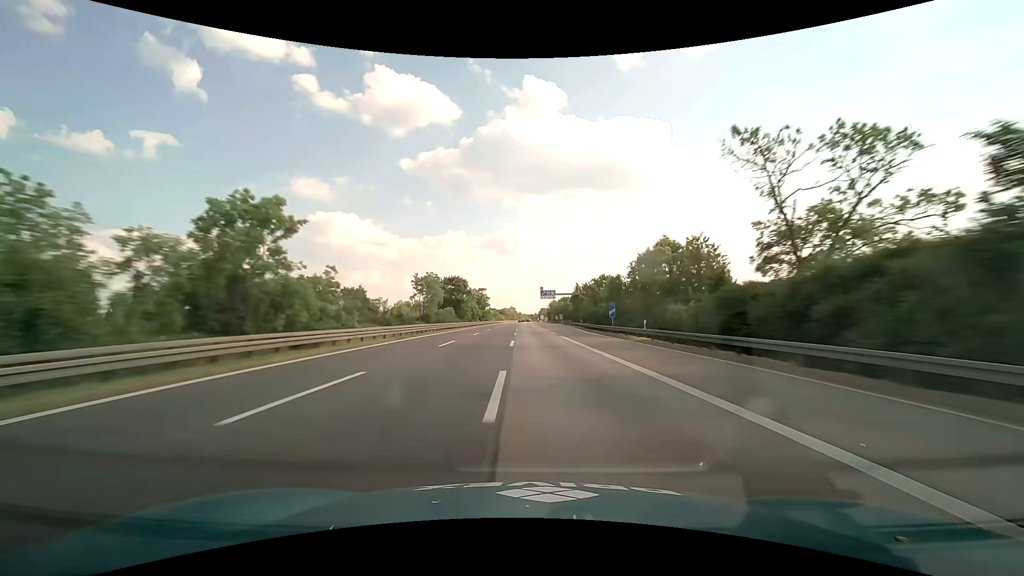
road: motorway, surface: asphalt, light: Day
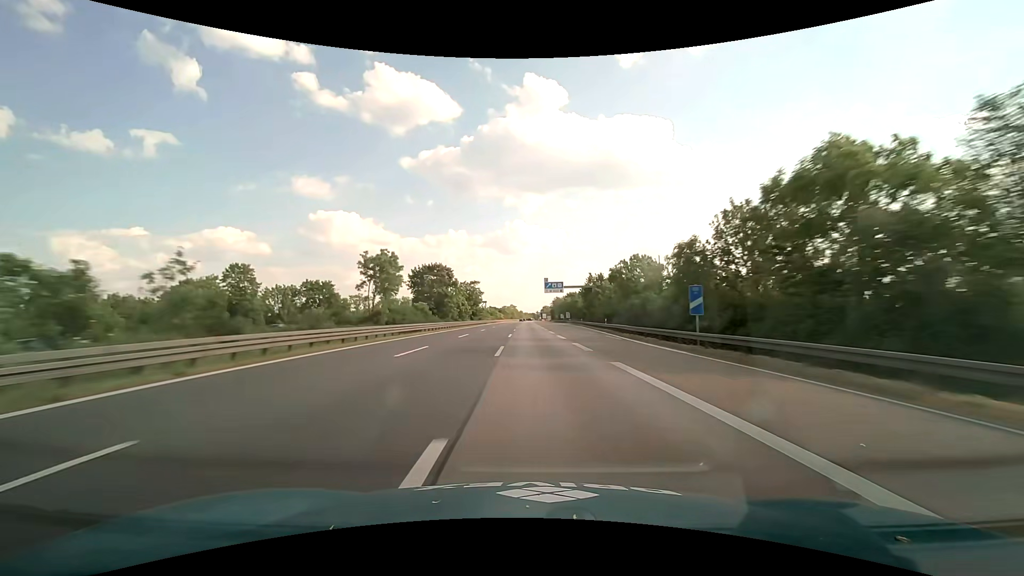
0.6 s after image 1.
(0.0, +25.0) m; 0°
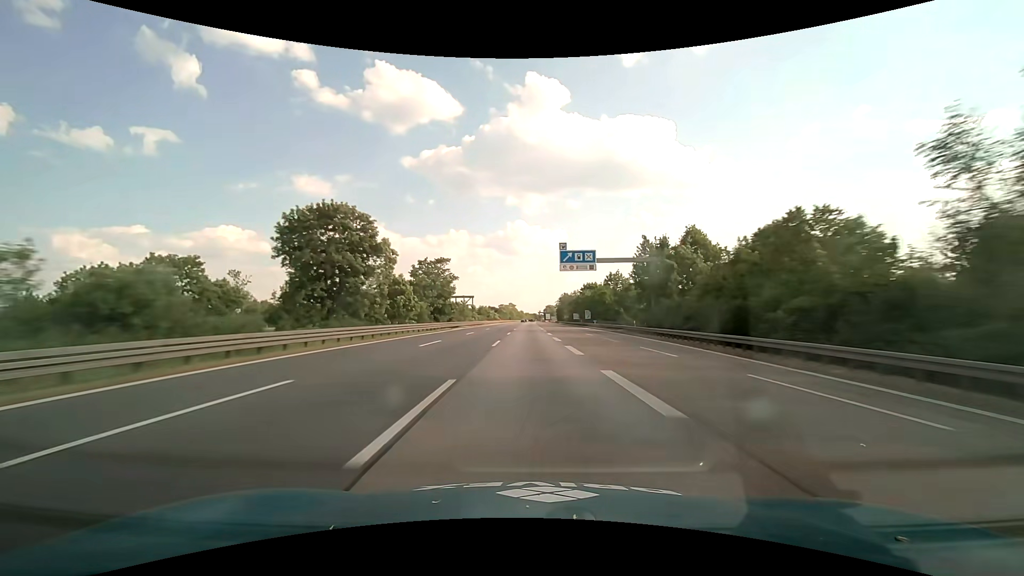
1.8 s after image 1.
(-0.1, +49.0) m; 0°
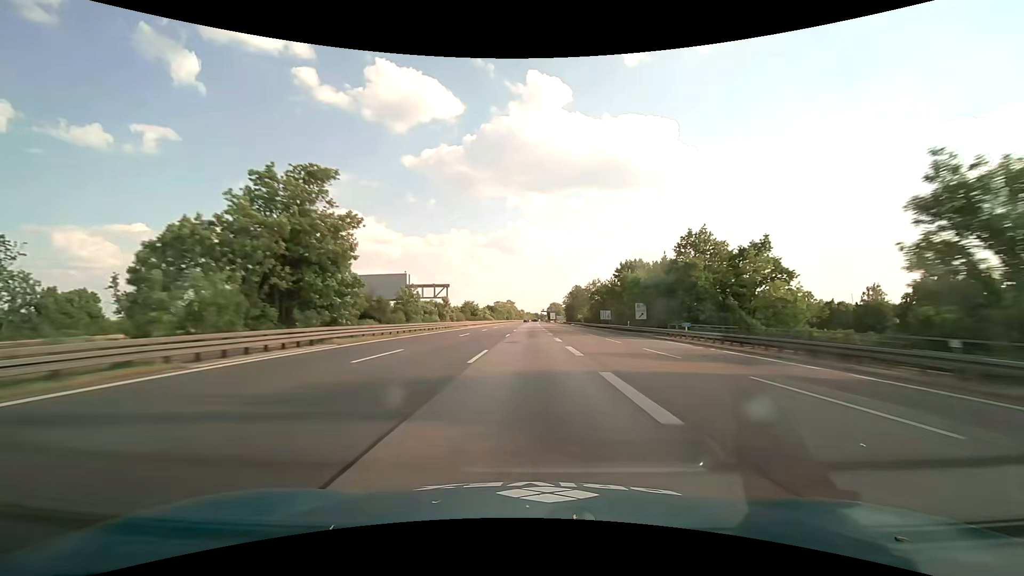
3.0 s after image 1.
(0.0, +47.9) m; 0°
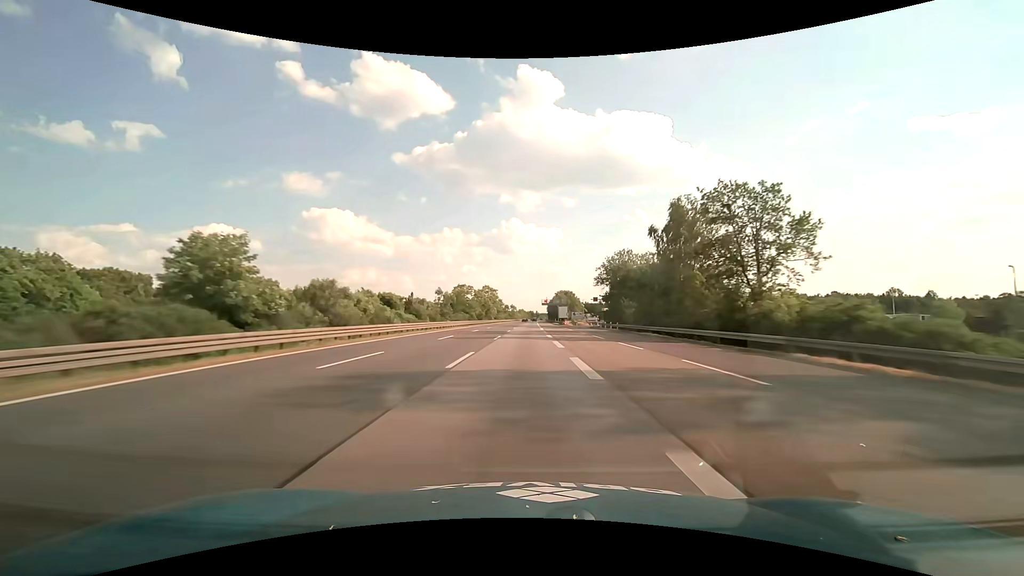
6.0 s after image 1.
(+0.7, +114.5) m; +1°
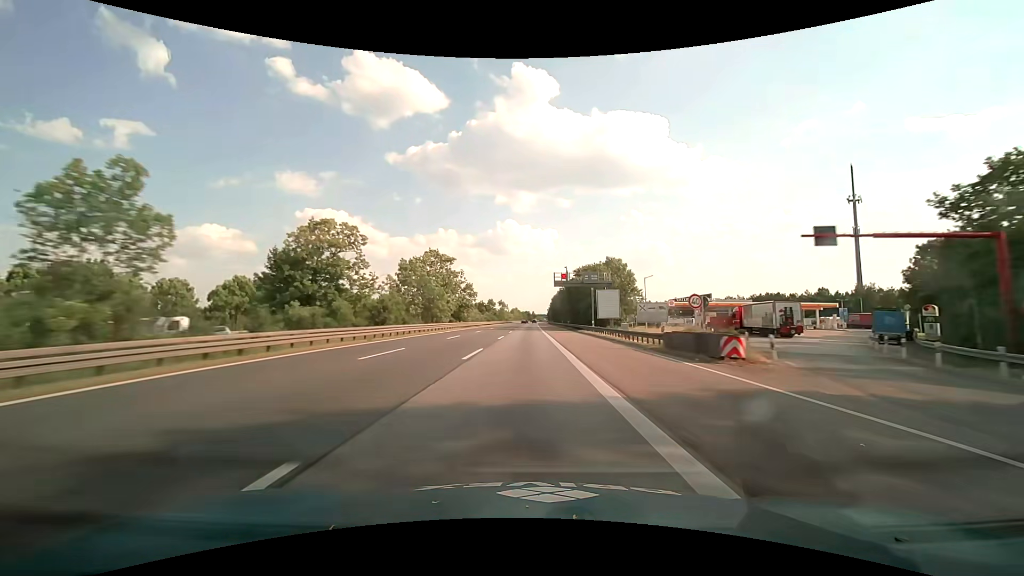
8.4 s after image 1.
(+0.3, +86.5) m; +1°
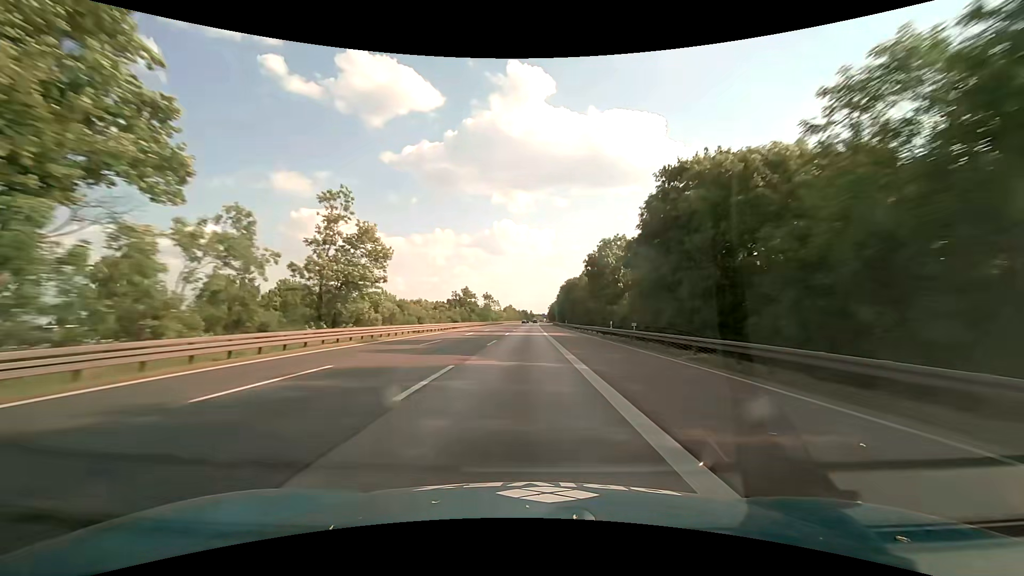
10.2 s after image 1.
(+0.2, +62.4) m; 0°
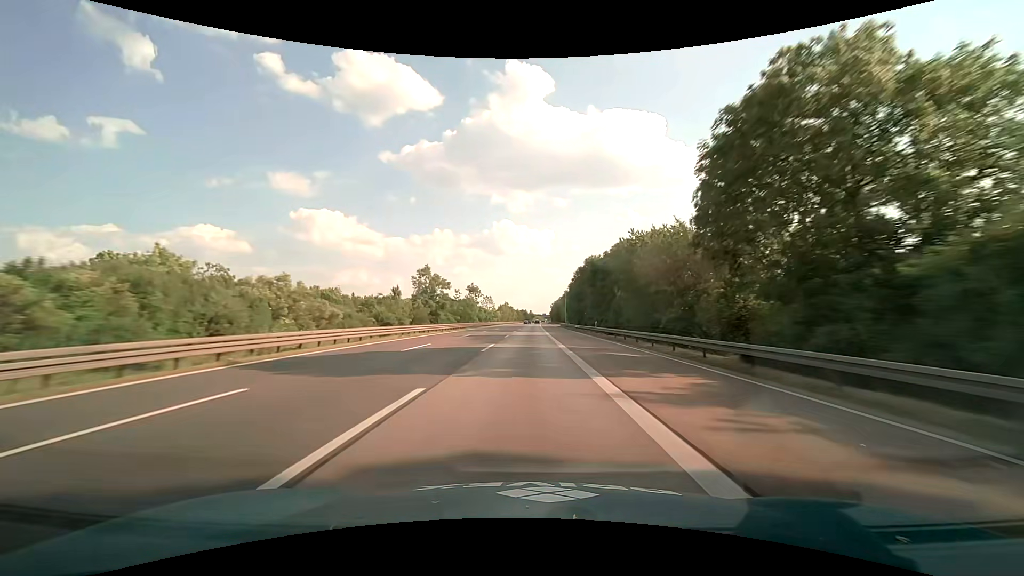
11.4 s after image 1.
(-0.1, +40.8) m; 0°
(0, +10) (0, +20) (0, +30) (0, +40) (0, +50) (0, +60) (0, +70) (0, +80) (+1, +90) (+1, +100) m
